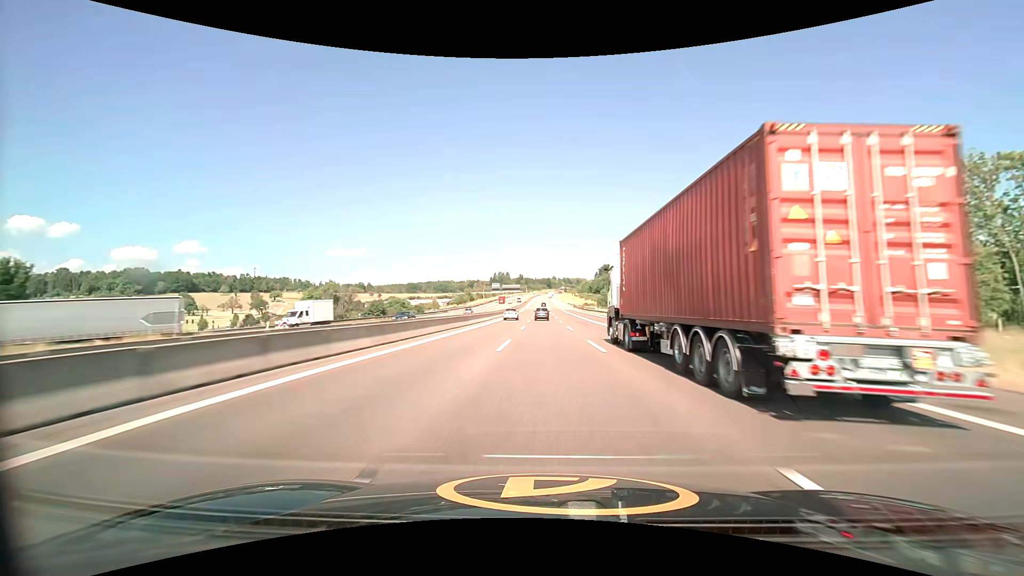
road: motorway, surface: asphalt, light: Day
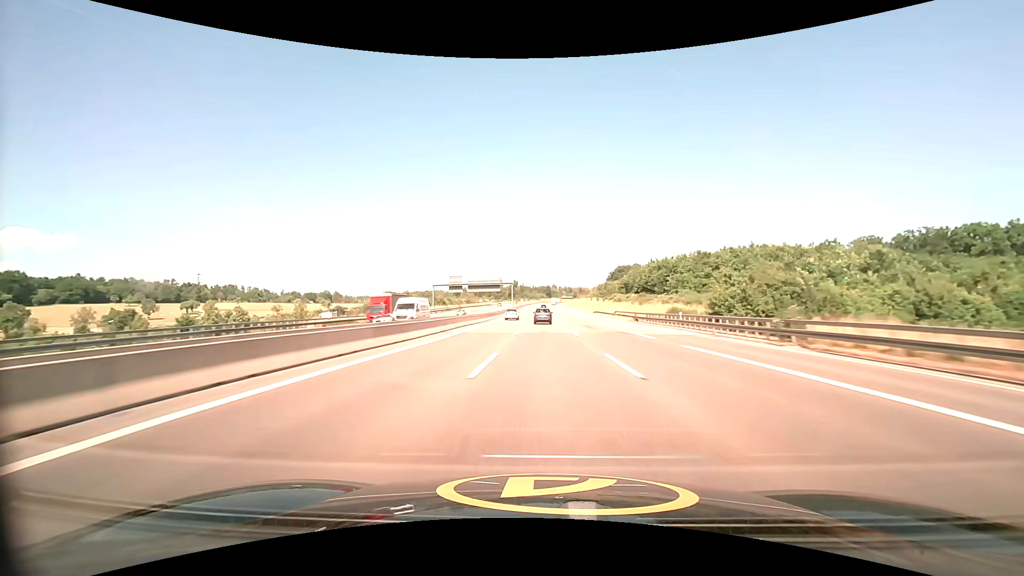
(+0.1, +114.4) m; 0°
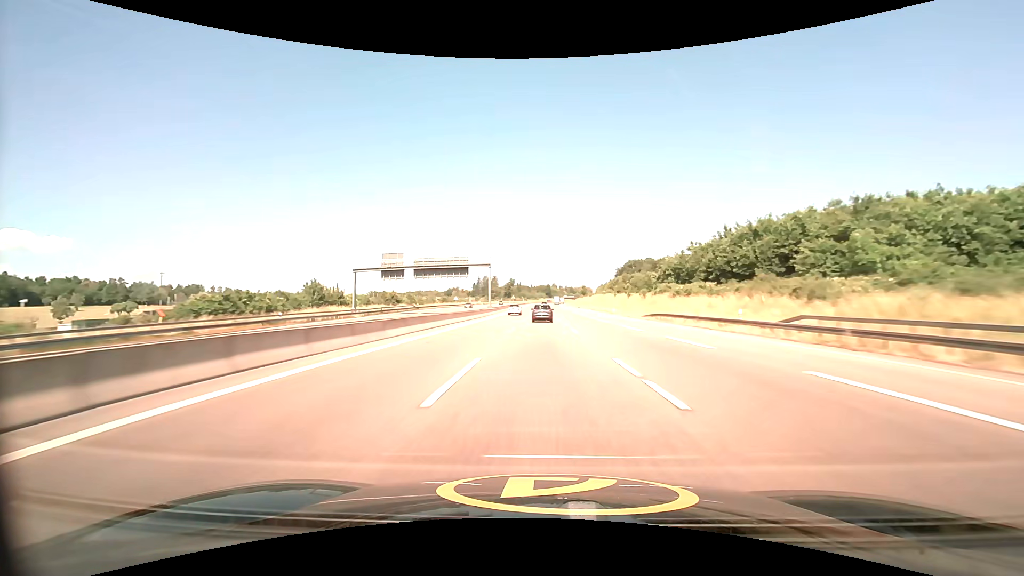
(0.0, +56.7) m; 0°
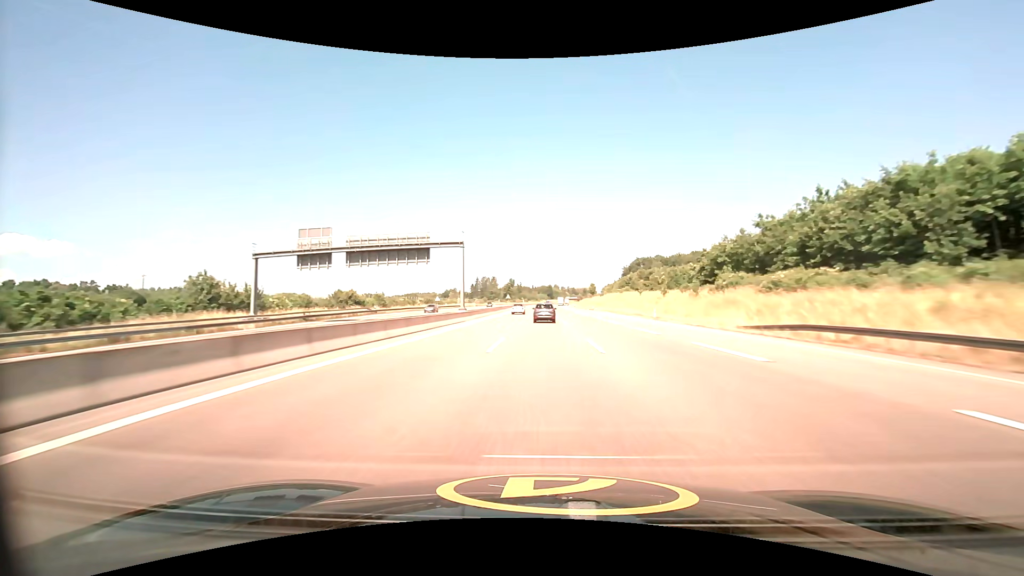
(0.0, +27.6) m; 0°
(0, +10) (0, +20) (0, +30) (0, +40) (0, +50) (0, +60) (0, +70) (0, +80) (0, +90) (0, +100) m
